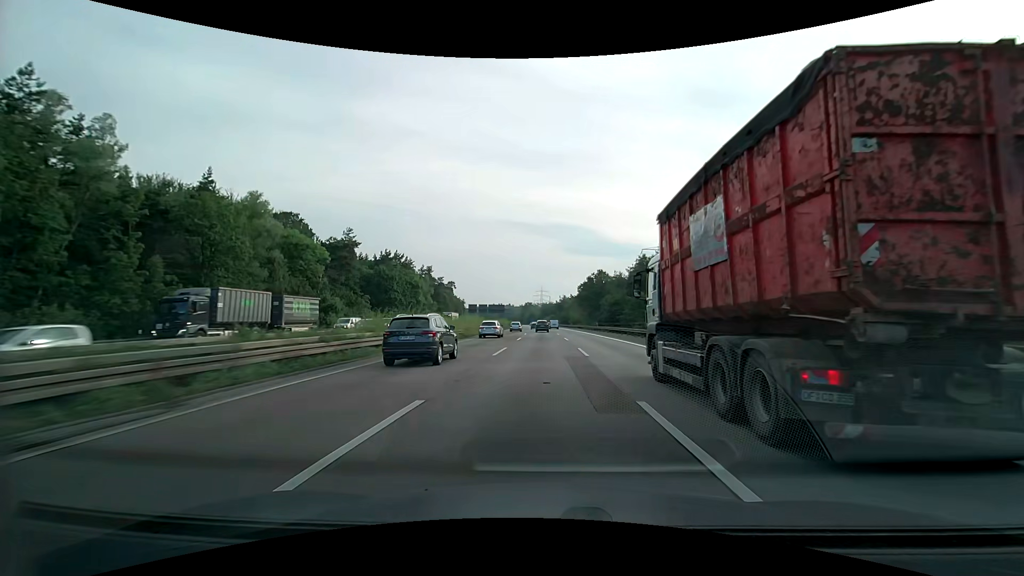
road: motorway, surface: asphalt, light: Day
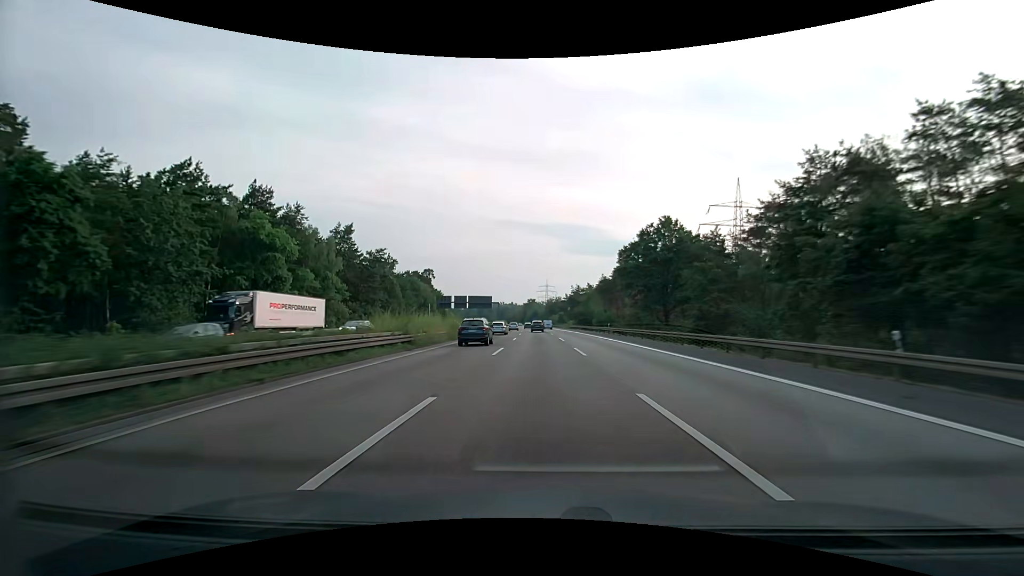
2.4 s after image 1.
(-0.3, +70.3) m; -1°
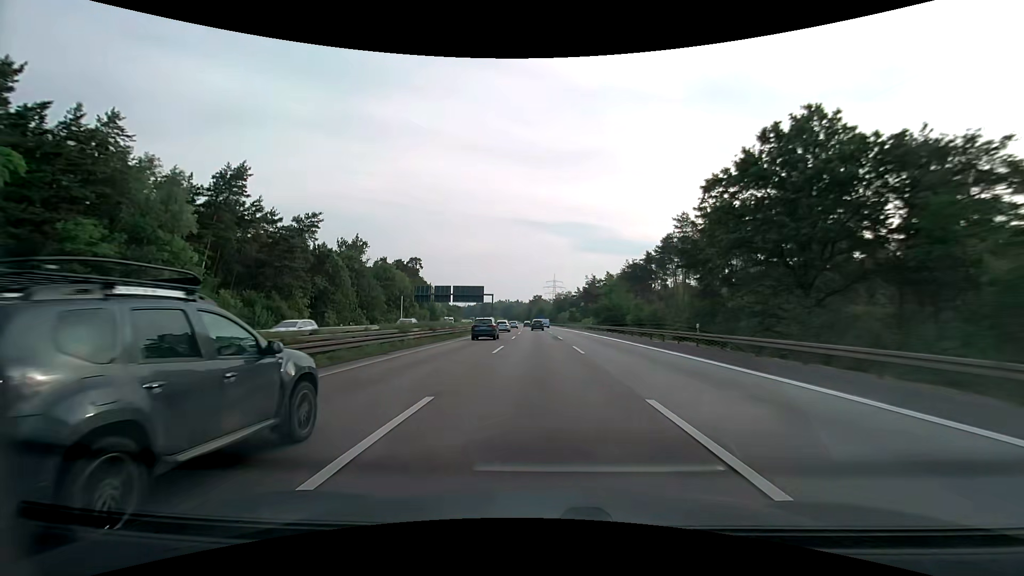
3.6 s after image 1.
(-0.1, +35.2) m; -1°
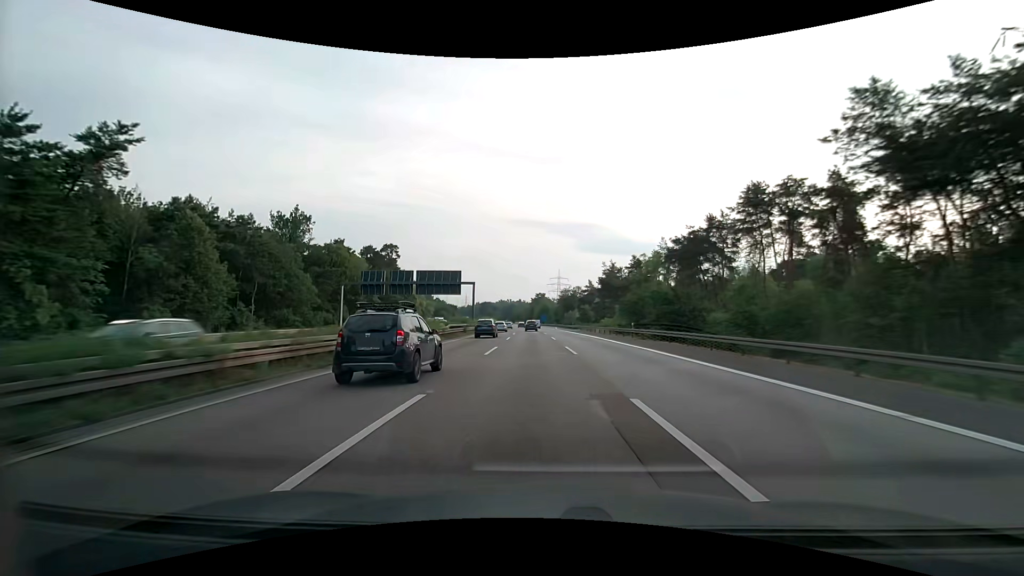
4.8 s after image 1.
(-0.2, +35.3) m; 0°
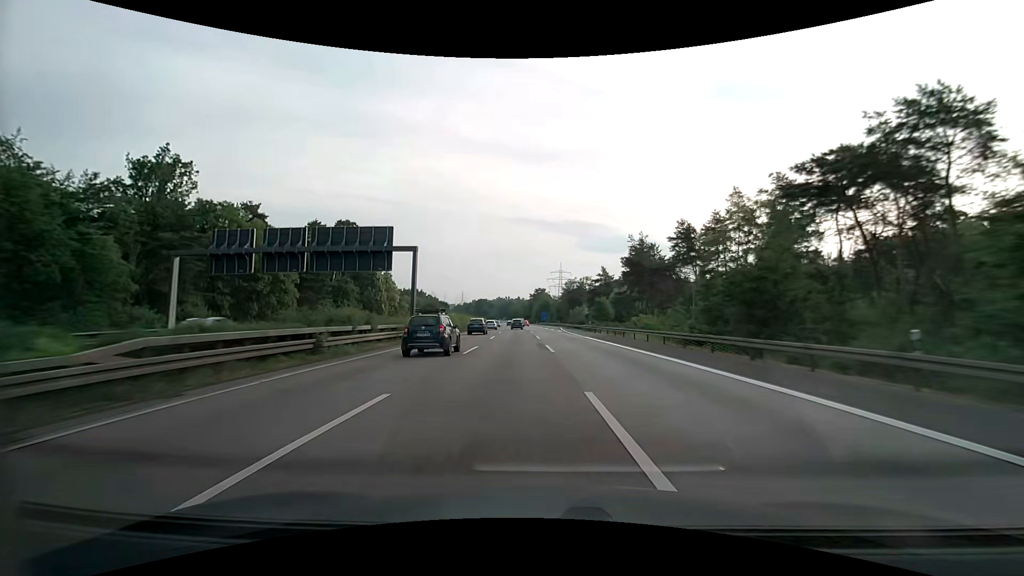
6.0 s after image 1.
(0.0, +35.4) m; 0°
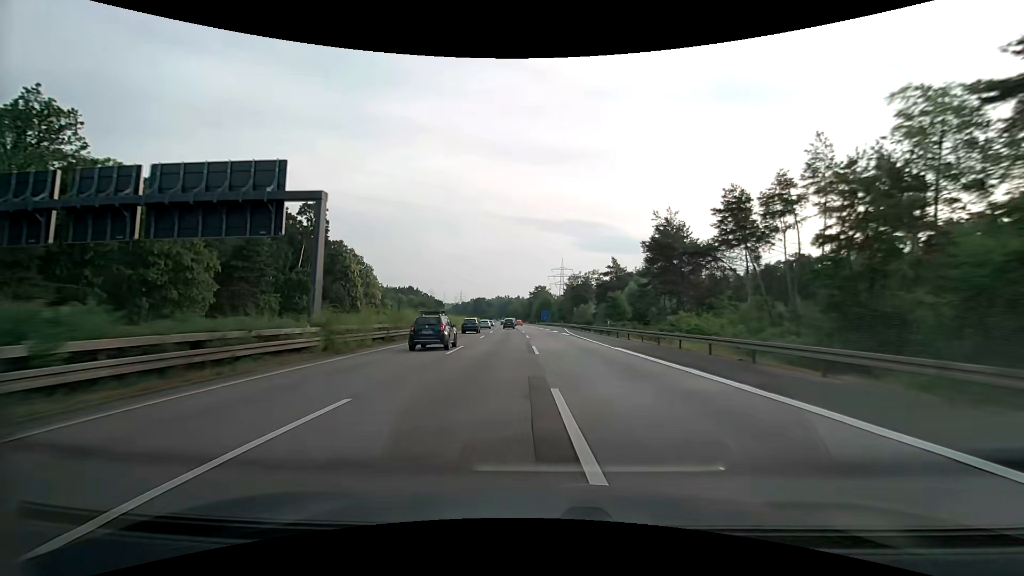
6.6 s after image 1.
(0.0, +17.7) m; 0°
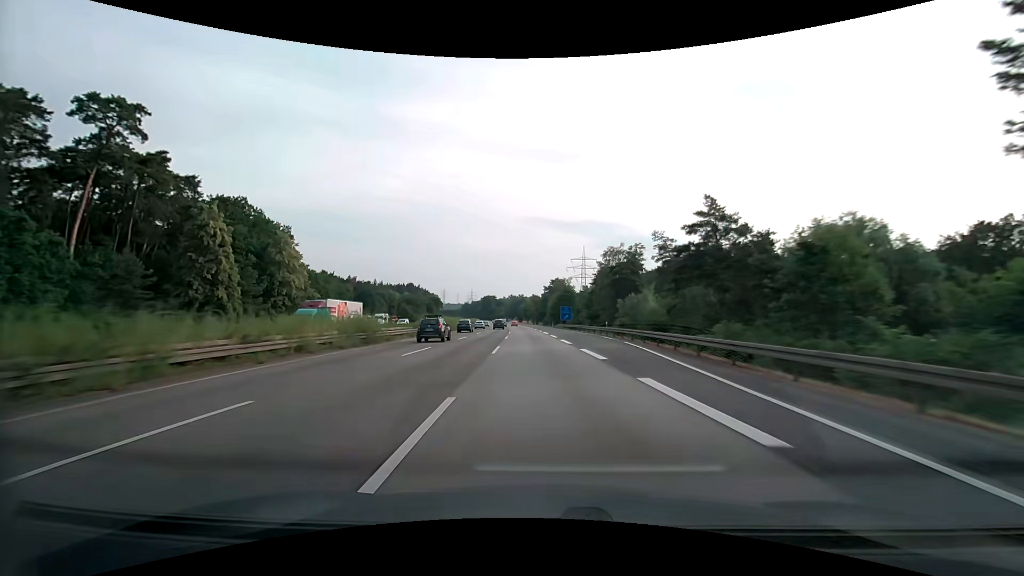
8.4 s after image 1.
(-0.5, +53.4) m; -2°
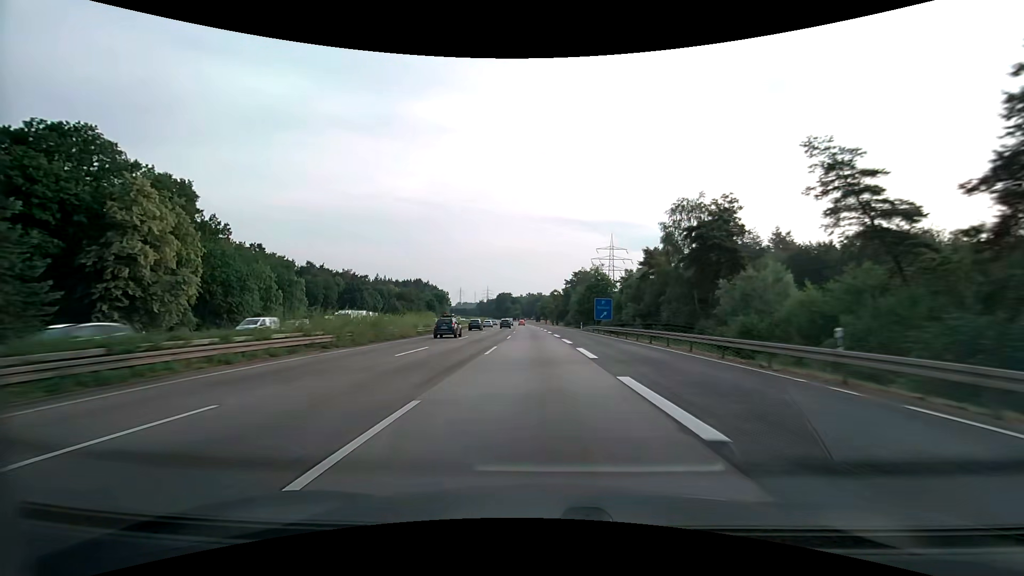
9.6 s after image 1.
(-0.6, +35.7) m; -2°
(0, +10) (0, +20) (0, +30) (-1, +40) (-1, +50) (-1, +60) (-2, +70) (-2, +80) (-3, +90) (-3, +100) m
